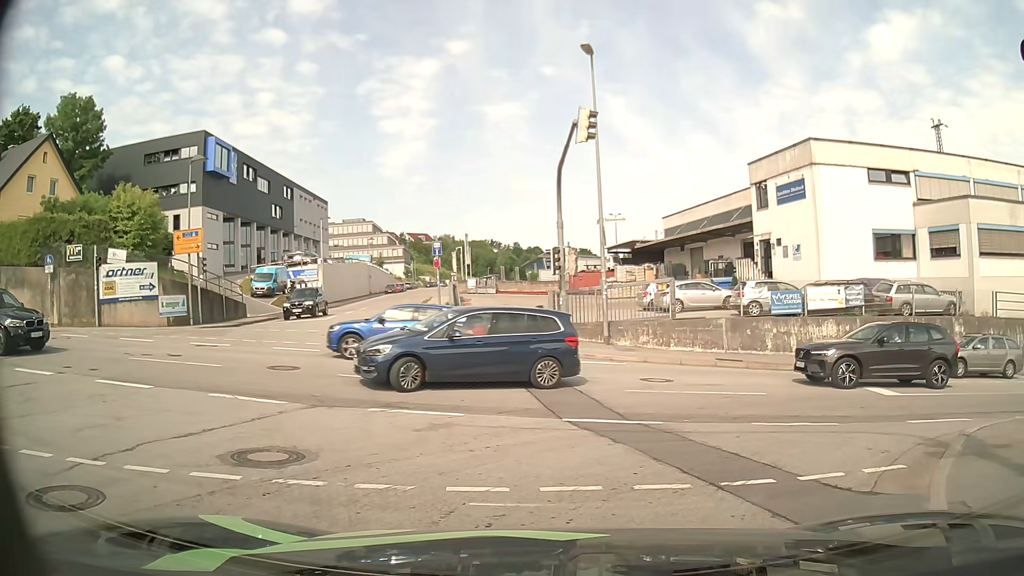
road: residential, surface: asphalt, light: Day
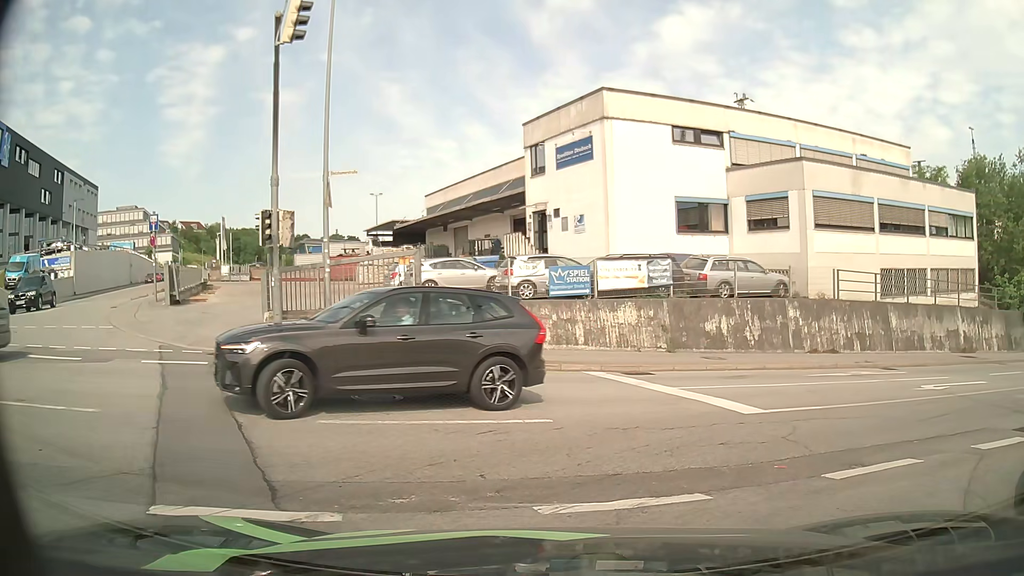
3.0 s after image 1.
(+1.0, +5.5) m; +17°
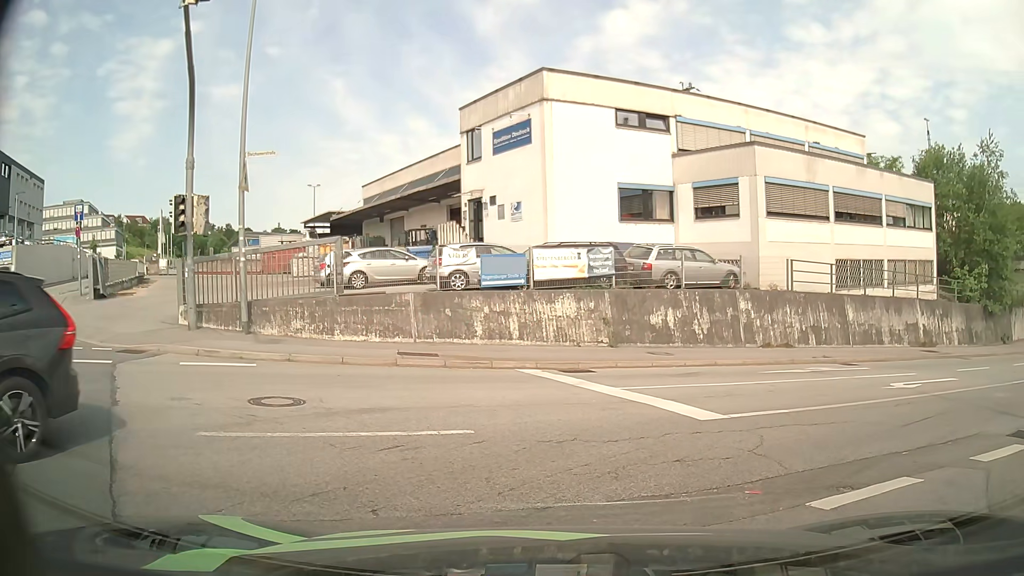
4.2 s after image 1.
(+0.1, +1.3) m; +4°
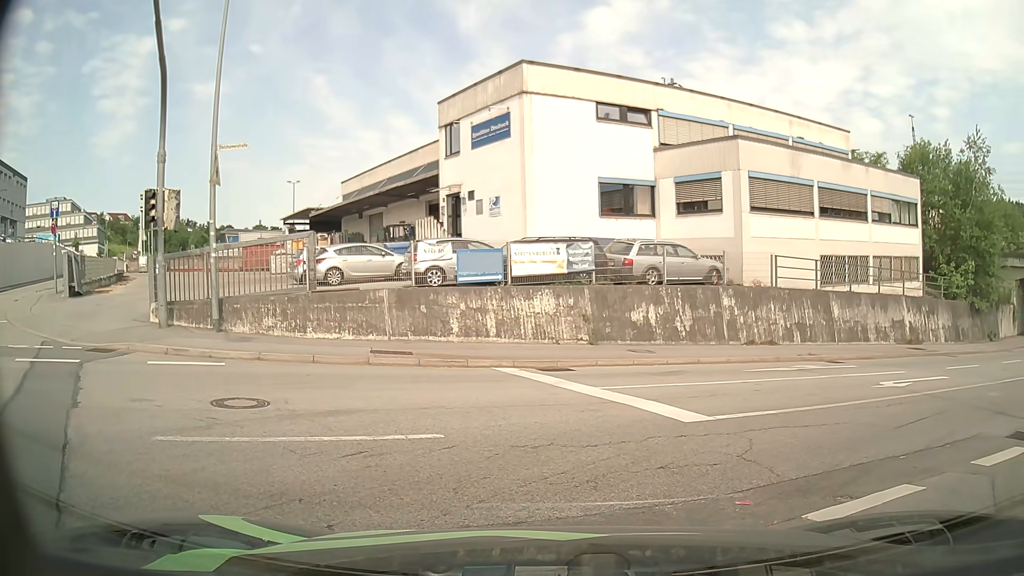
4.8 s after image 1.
(0.0, +0.4) m; 0°
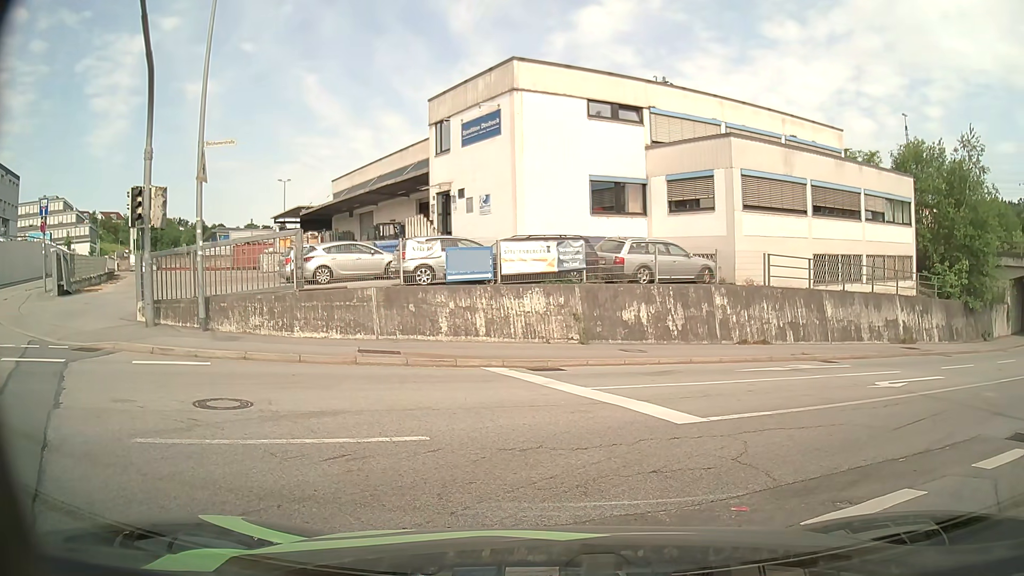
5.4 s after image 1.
(0.0, +0.2) m; 0°
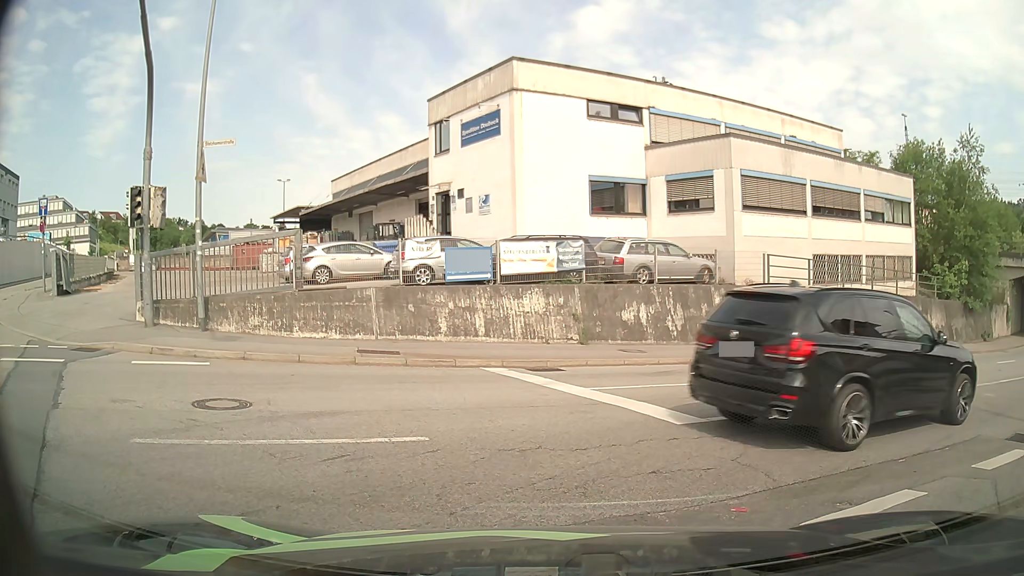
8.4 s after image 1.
(0.0, +0.1) m; 0°
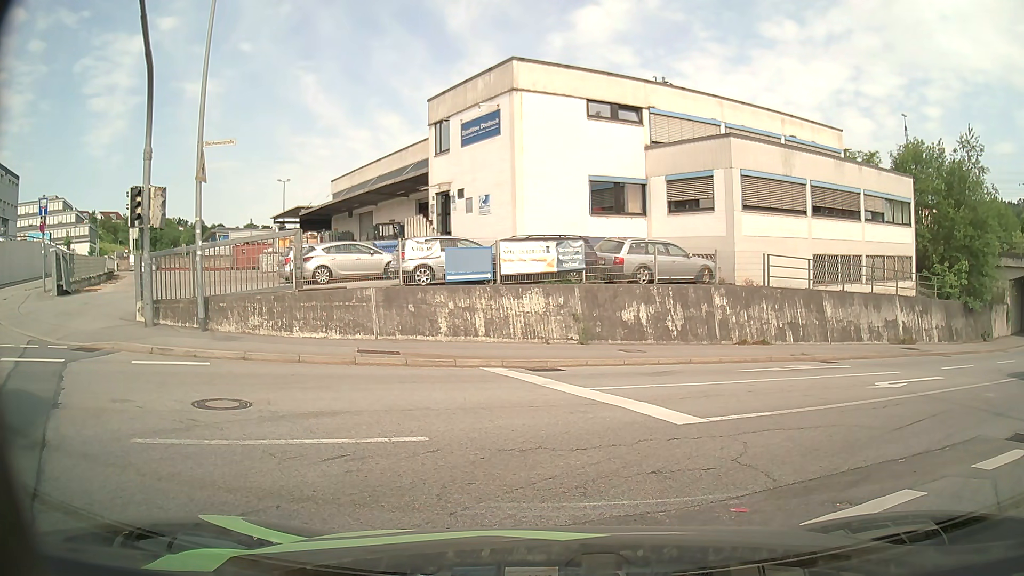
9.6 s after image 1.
(0.0, 0.0) m; 0°
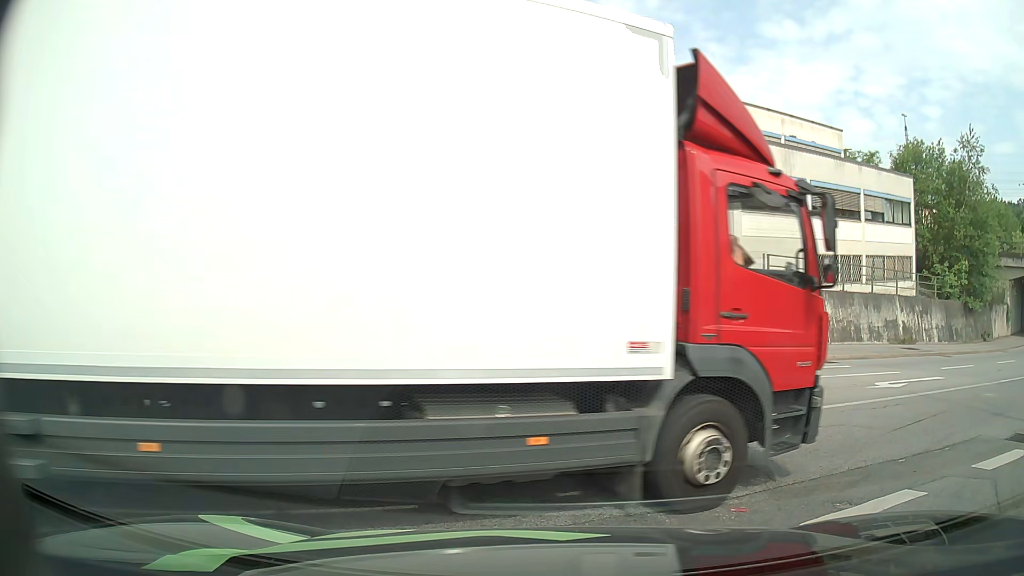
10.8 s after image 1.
(0.0, 0.0) m; 0°
